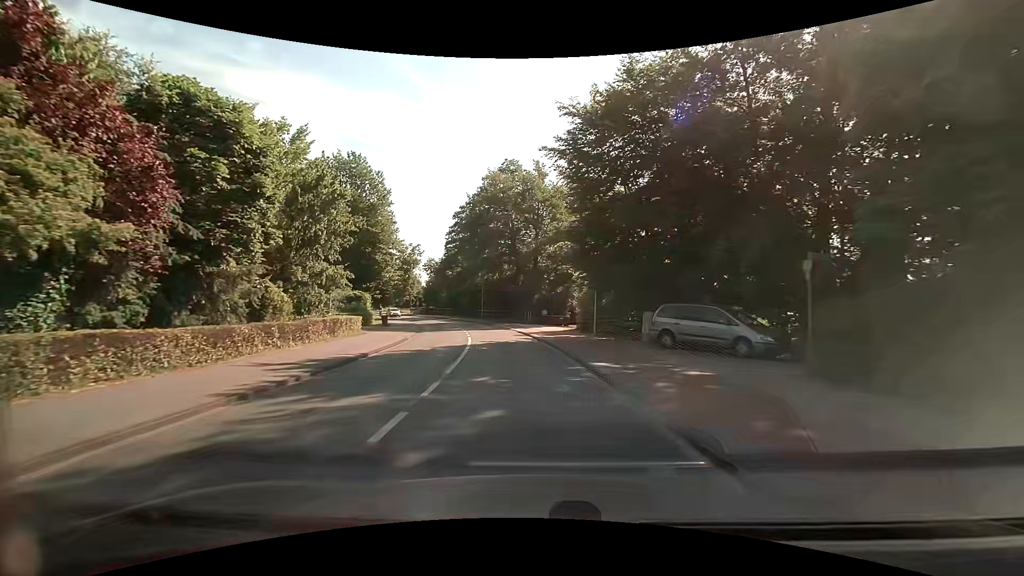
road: tertiary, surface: asphalt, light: Day
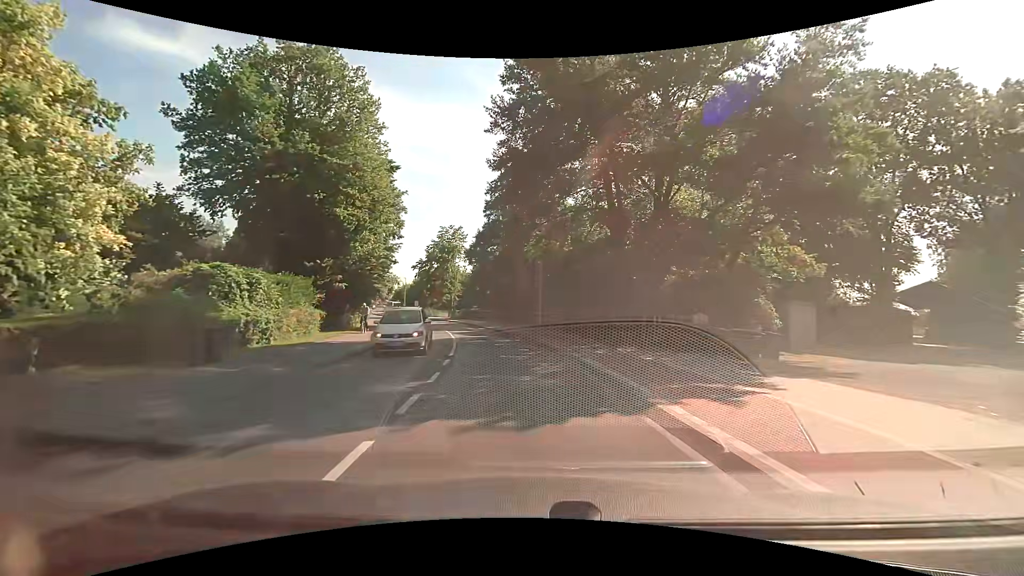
(-2.2, +30.8) m; -7°
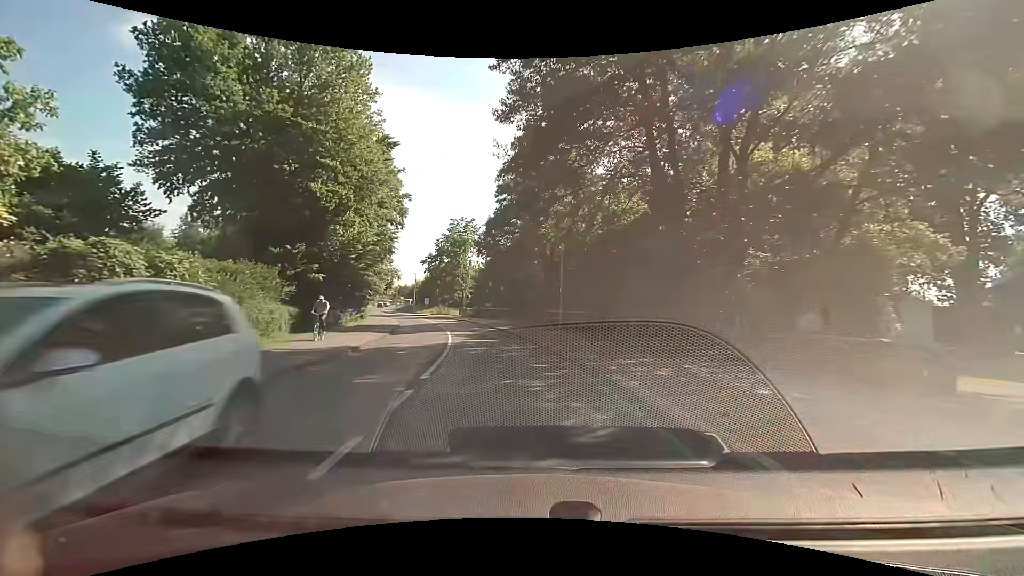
(-0.1, +6.2) m; -2°
(0, +10) (-1, +20) (-3, +30) (-5, +40) (-8, +49) (-11, +59) (-14, +68) (-19, +77) (-23, +86) (-28, +95) m
